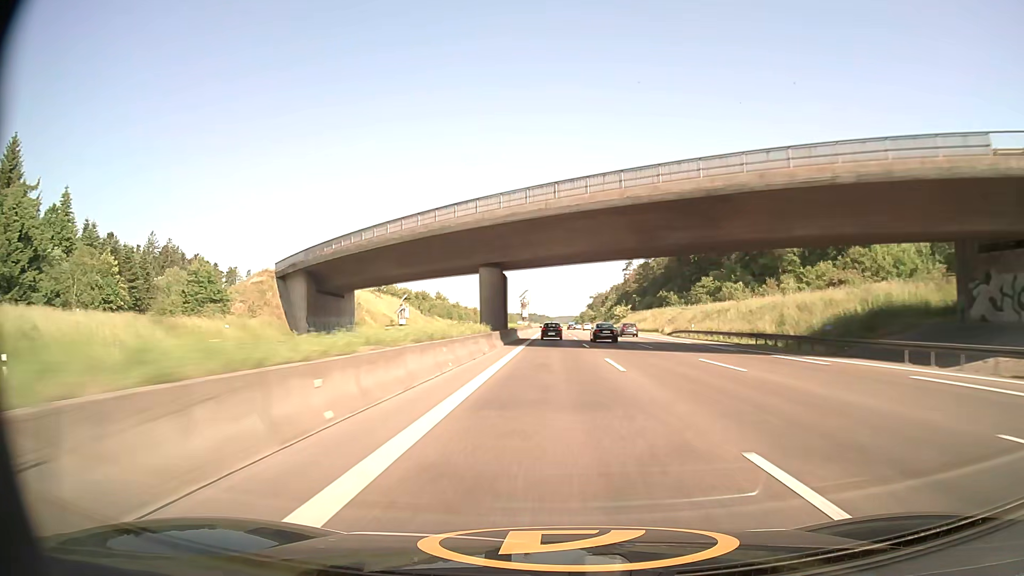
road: motorway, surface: asphalt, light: Day
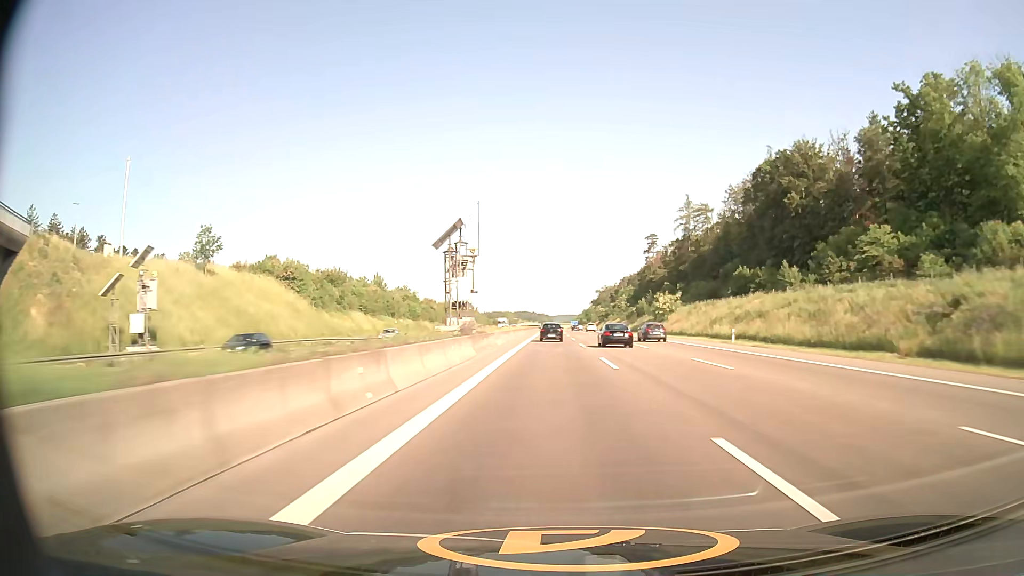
(+0.1, +71.2) m; 0°
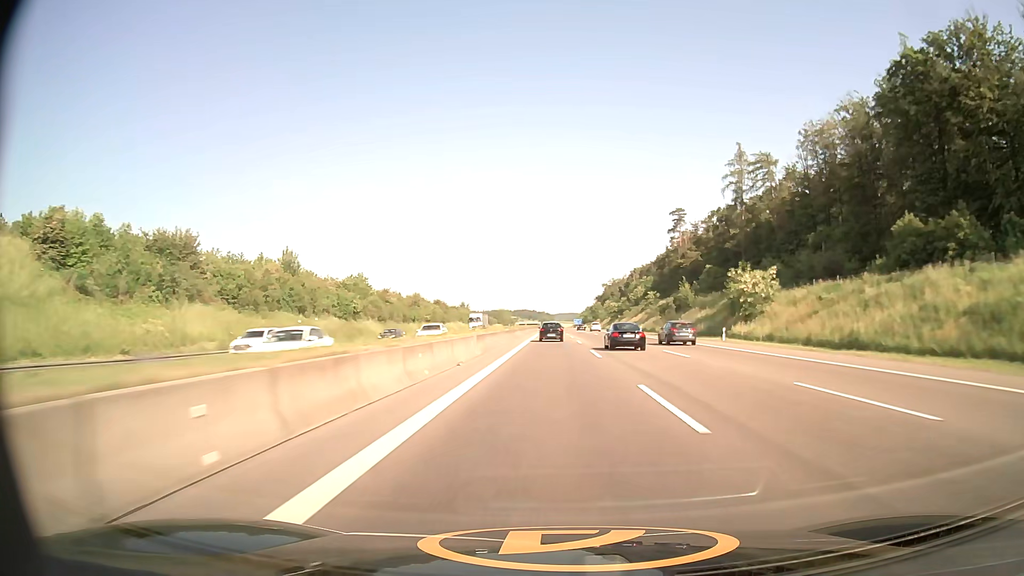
(+0.1, +47.4) m; 0°
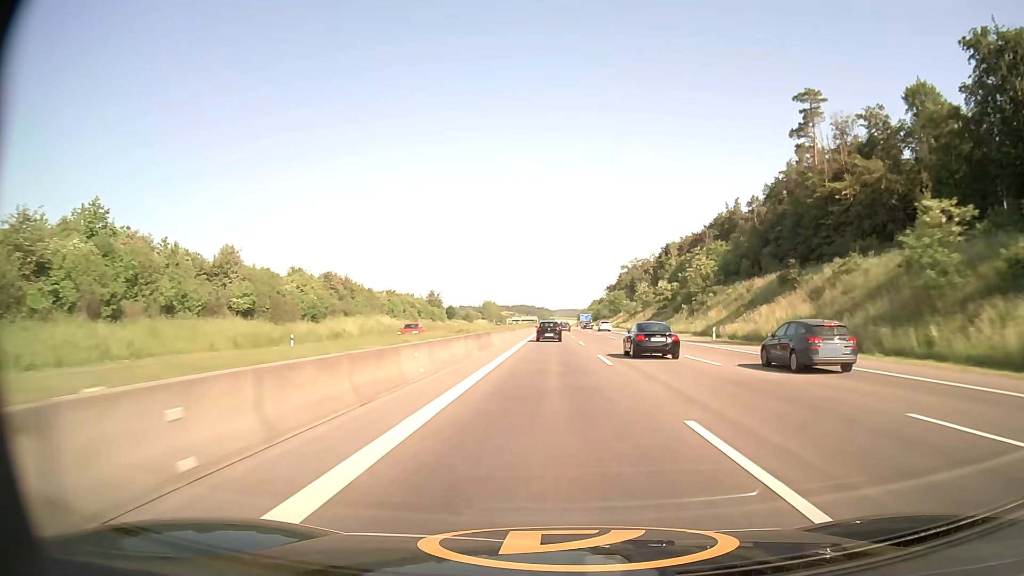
(-0.1, +95.1) m; 0°
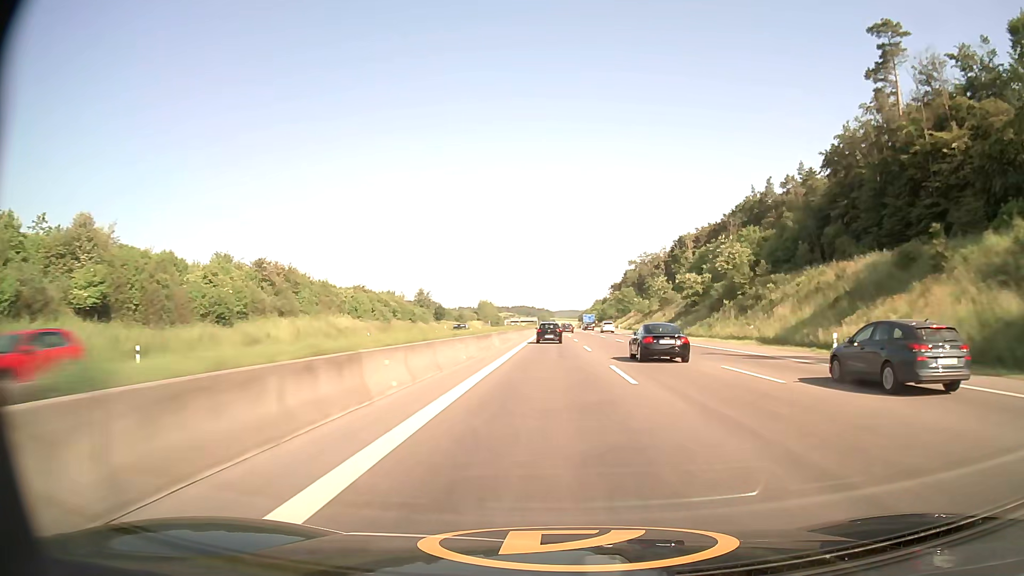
(0.0, +23.9) m; 0°
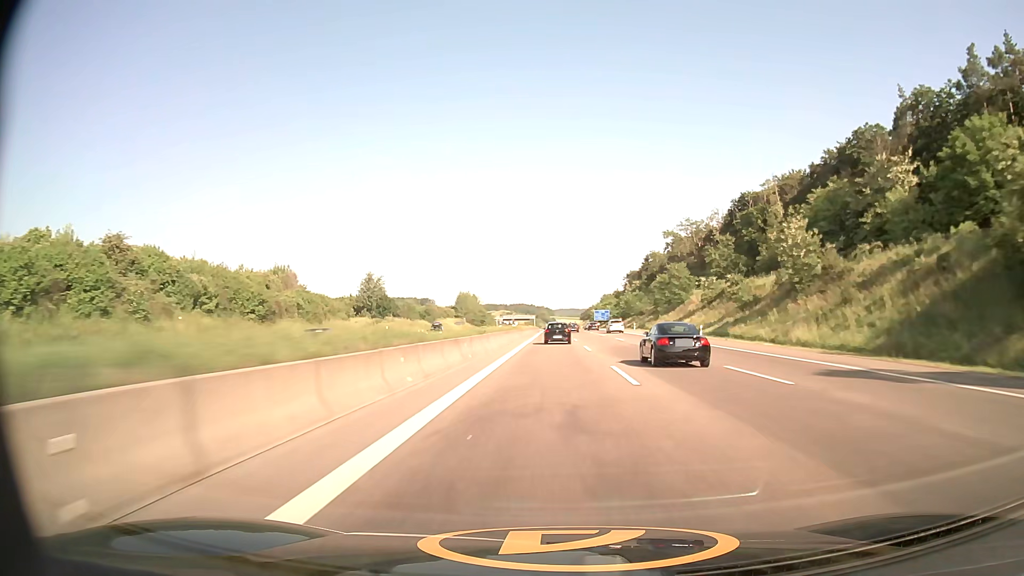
(-0.1, +72.3) m; 0°
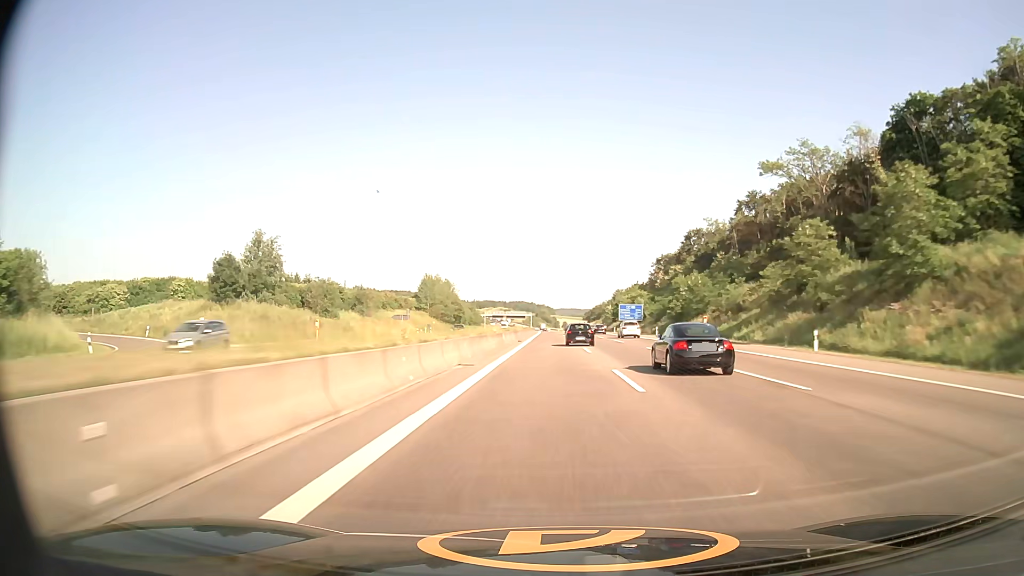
(-0.1, +73.3) m; 0°
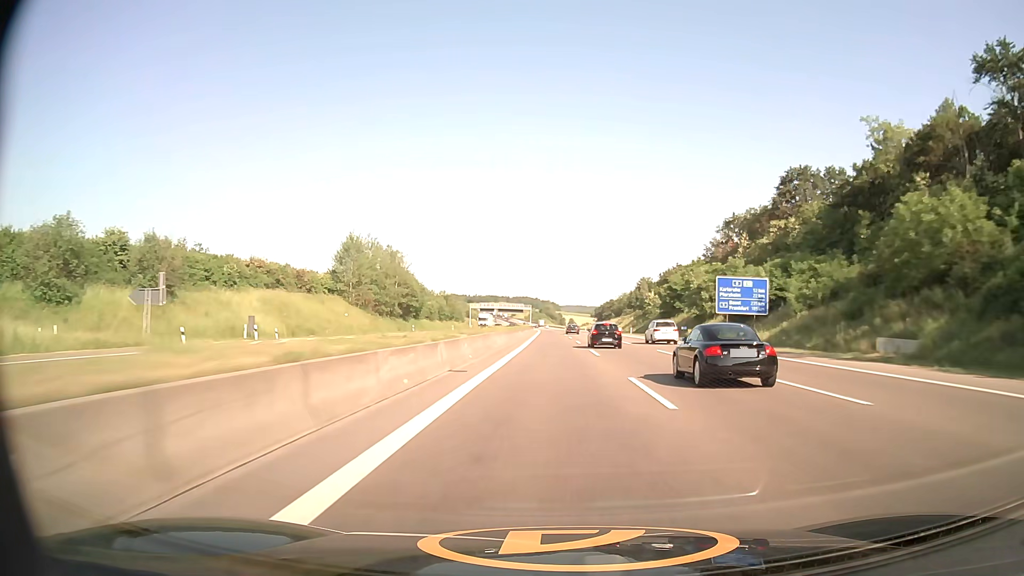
(-0.3, +74.8) m; 0°
(0, +10) (0, +20) (0, +30) (0, +40) (0, +50) (0, +60) (0, +70) (0, +80) (0, +90) (0, +100) m
